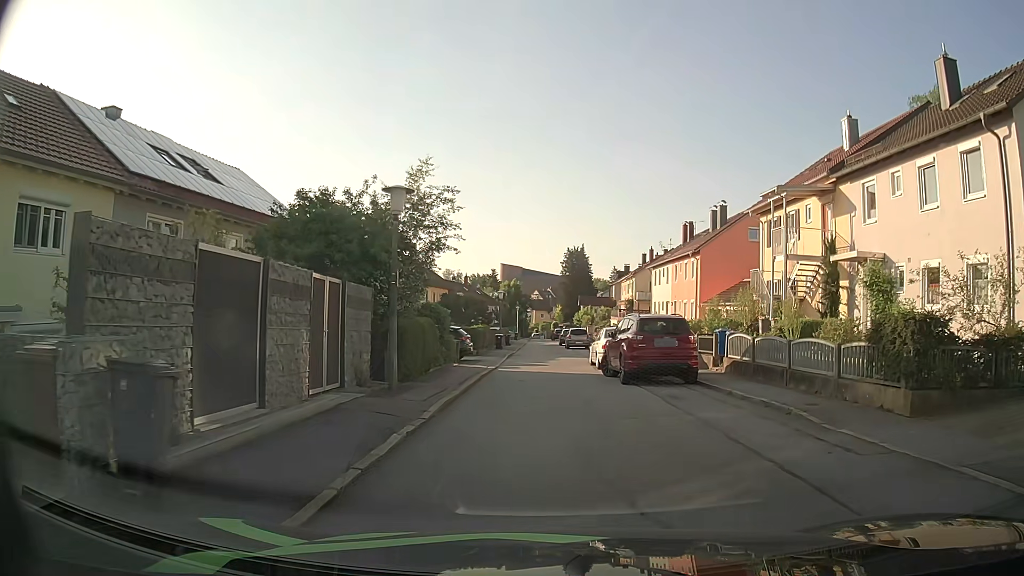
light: Day
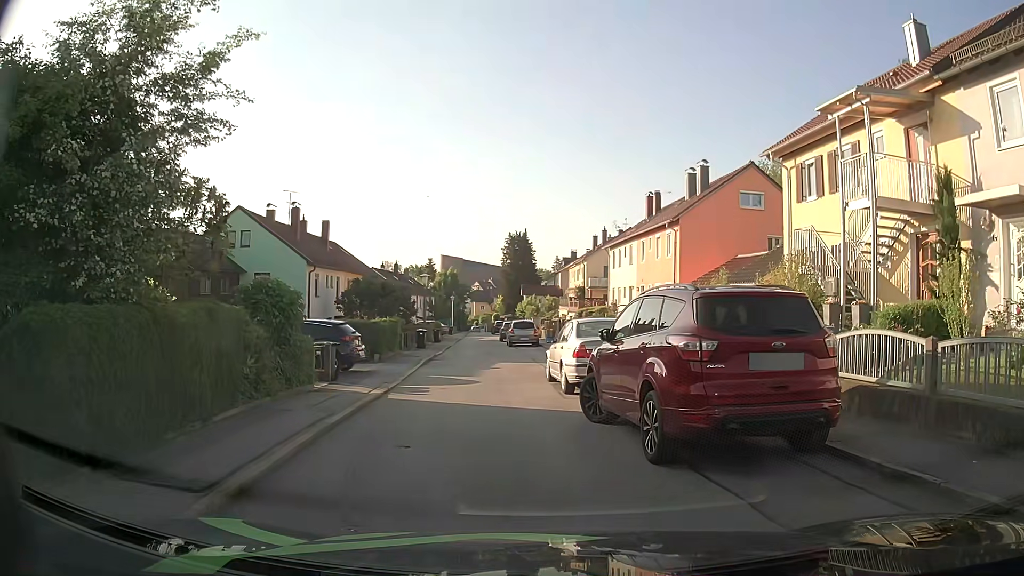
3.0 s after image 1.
(0.0, +9.6) m; +4°
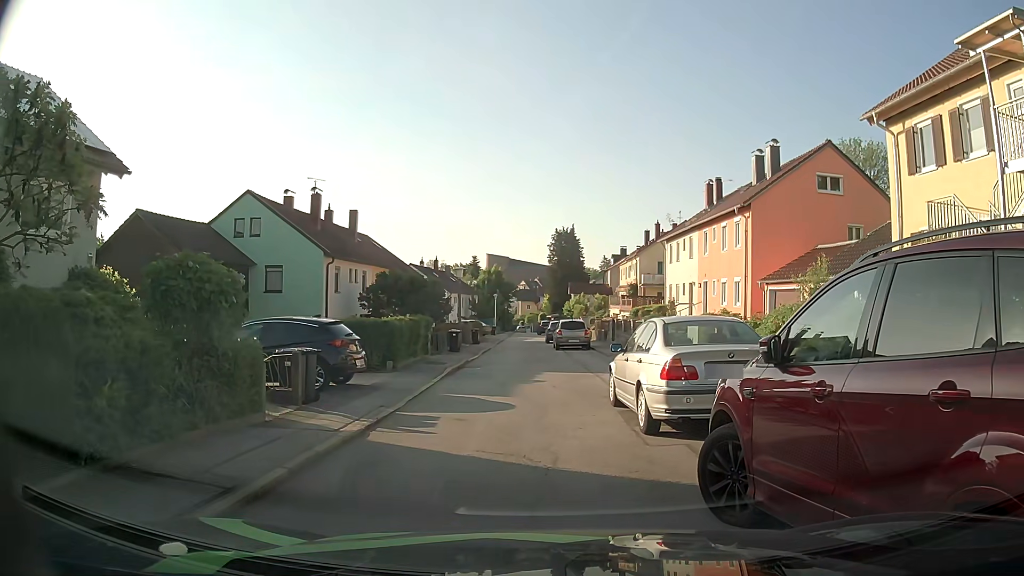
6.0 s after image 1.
(-0.1, +4.5) m; -2°
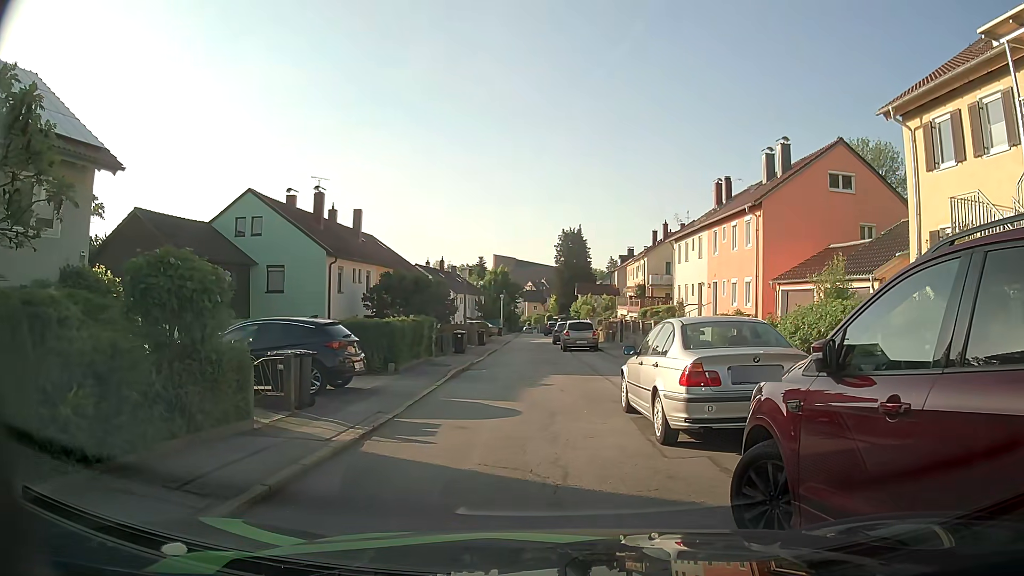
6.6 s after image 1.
(0.0, +0.6) m; 0°
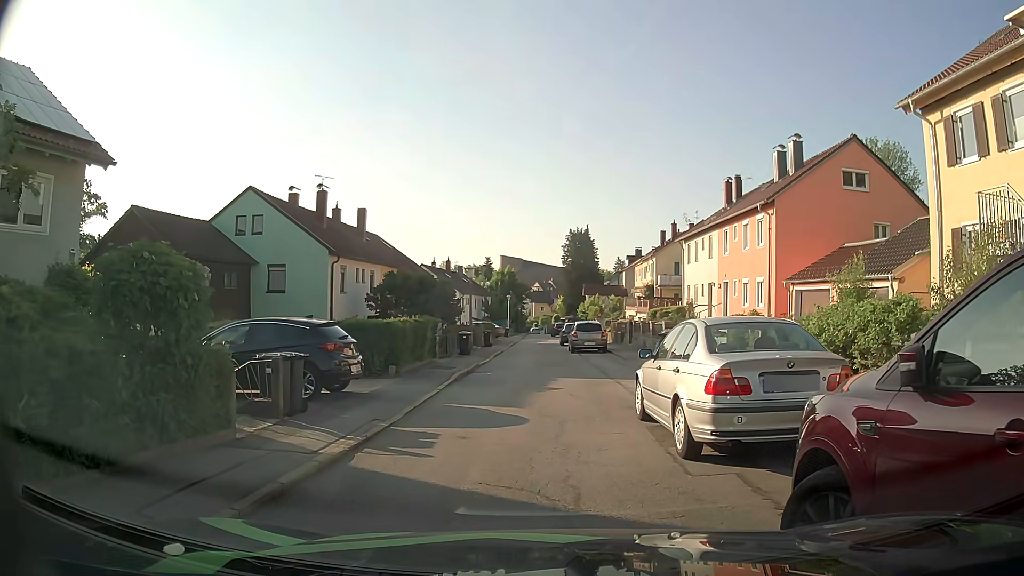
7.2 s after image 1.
(0.0, +0.8) m; 0°
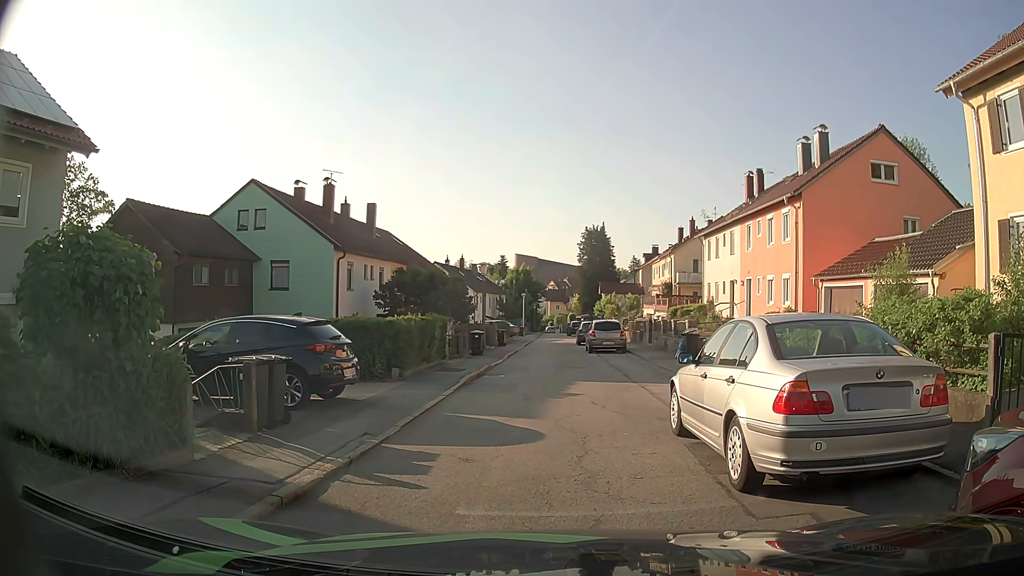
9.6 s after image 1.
(0.0, +1.4) m; 0°
